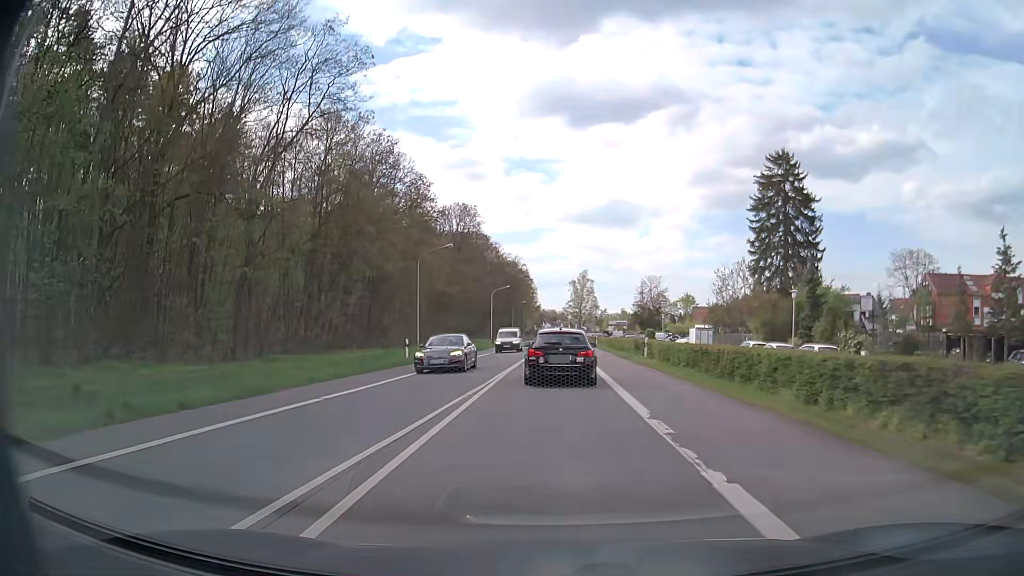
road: primary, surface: asphalt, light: Day
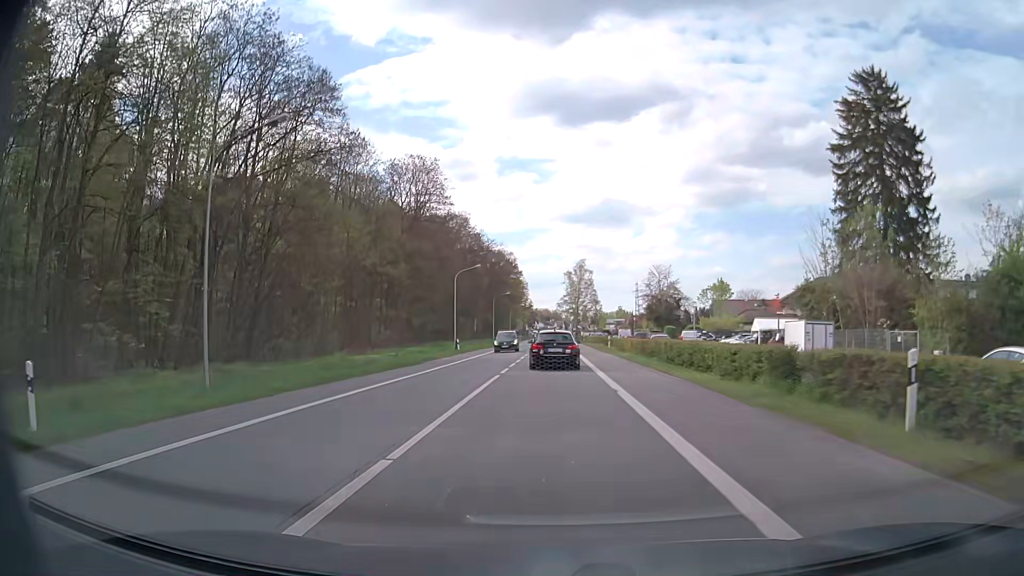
(+0.1, +28.3) m; +1°
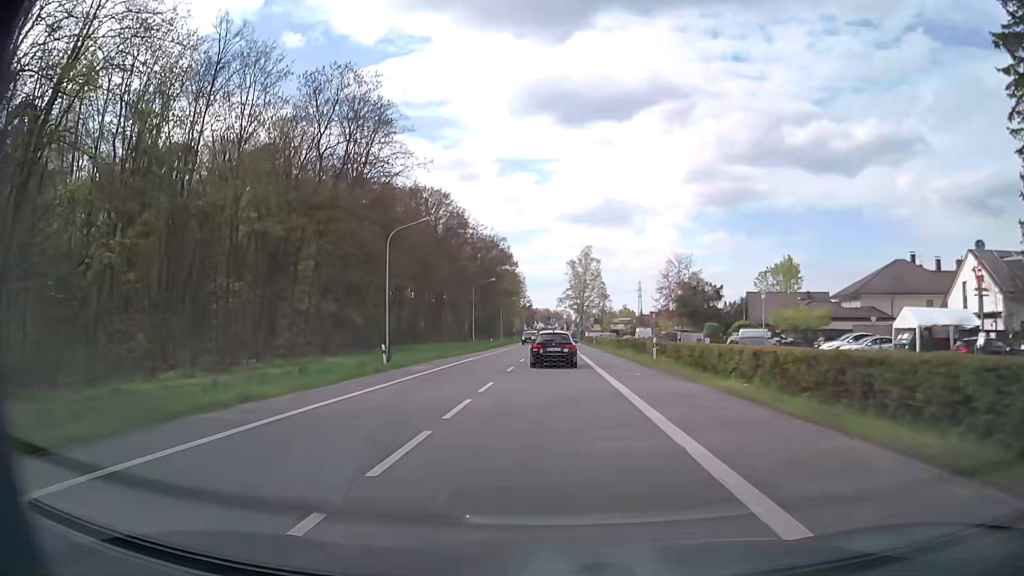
(-0.1, +26.0) m; 0°
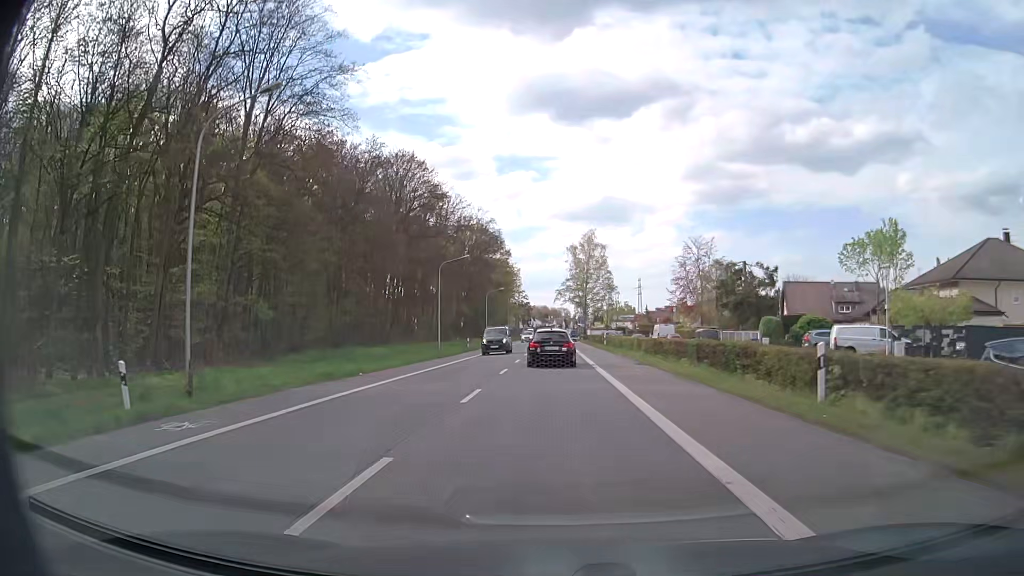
(-0.1, +20.9) m; 0°
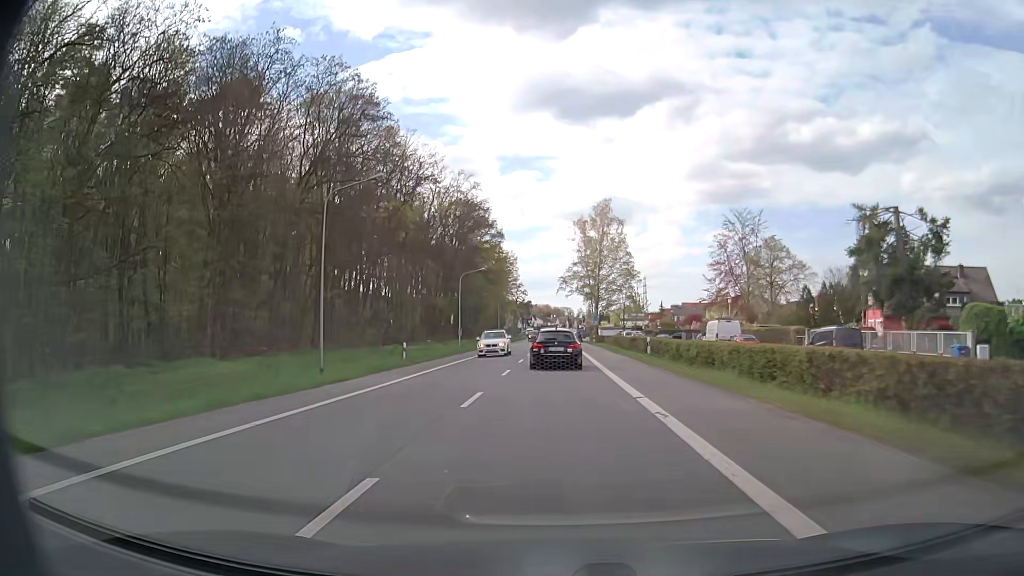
(0.0, +27.8) m; 0°
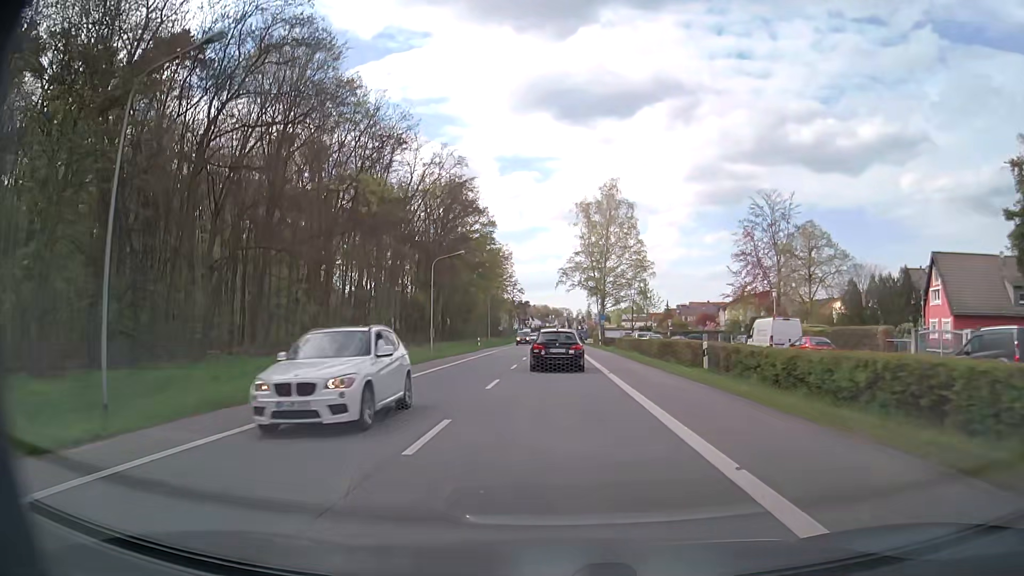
(+0.1, +13.7) m; 0°
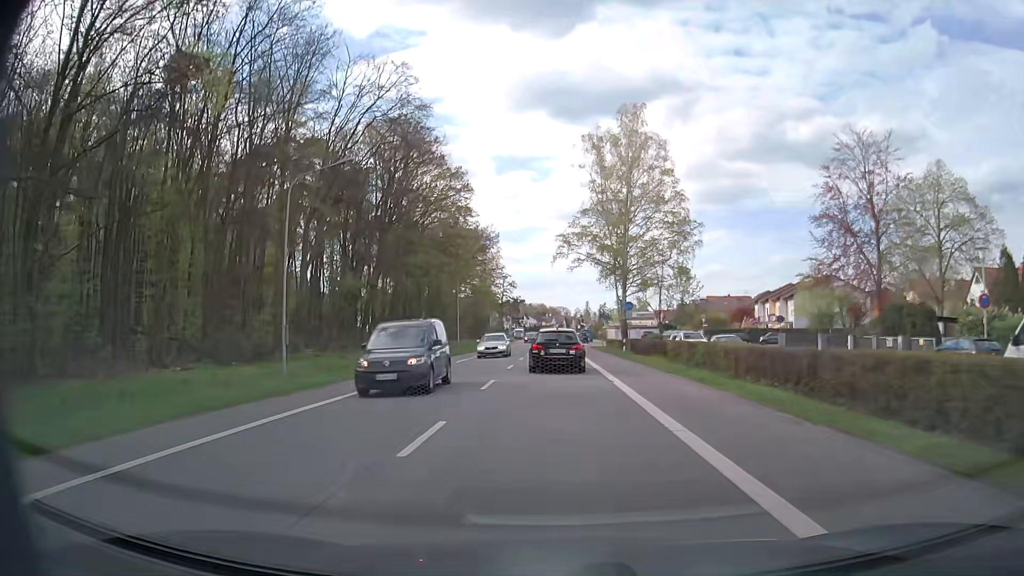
(+0.1, +27.0) m; 0°
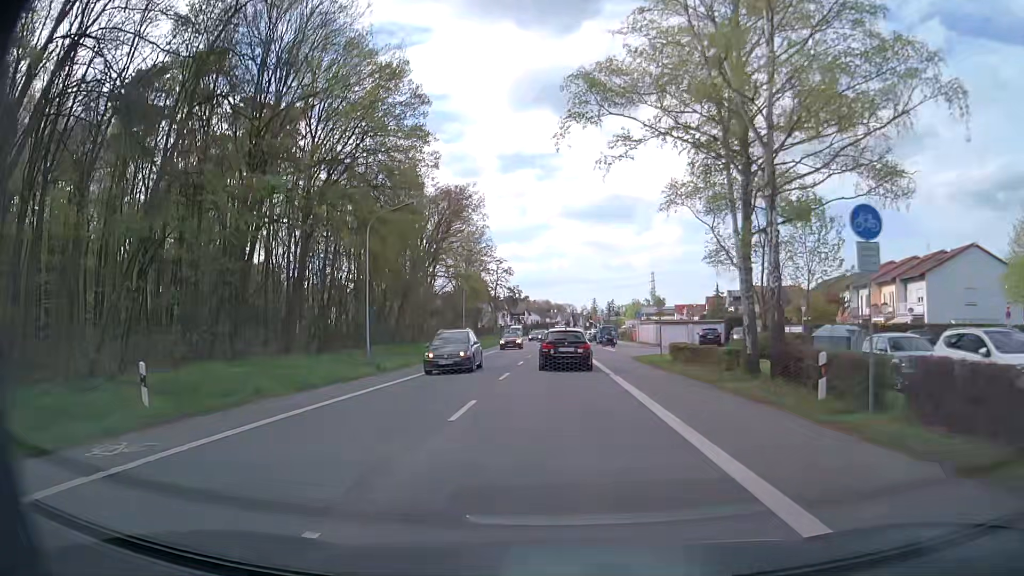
(+0.1, +32.9) m; 0°
(0, +10) (0, +20) (0, +30) (0, +40) (0, +50) (0, +60) (0, +70) (0, +80) (0, +90) (0, +100) m
